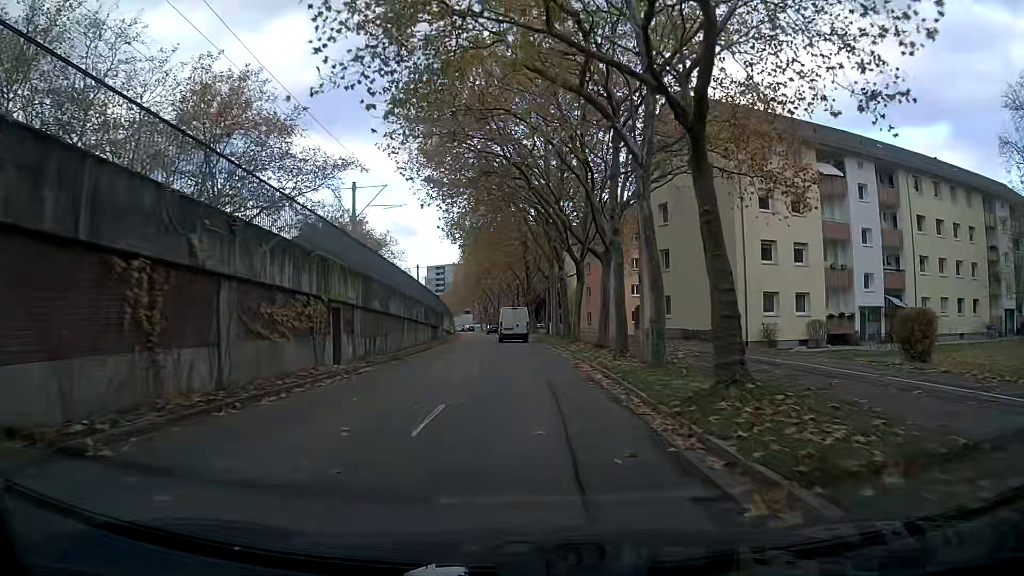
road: tertiary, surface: asphalt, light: Day
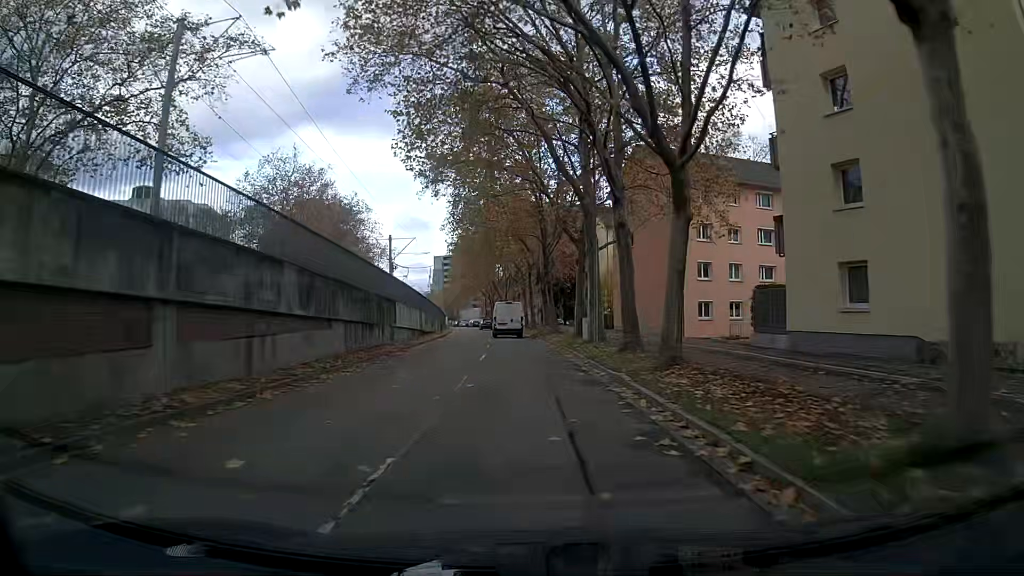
(-0.1, +23.0) m; -1°
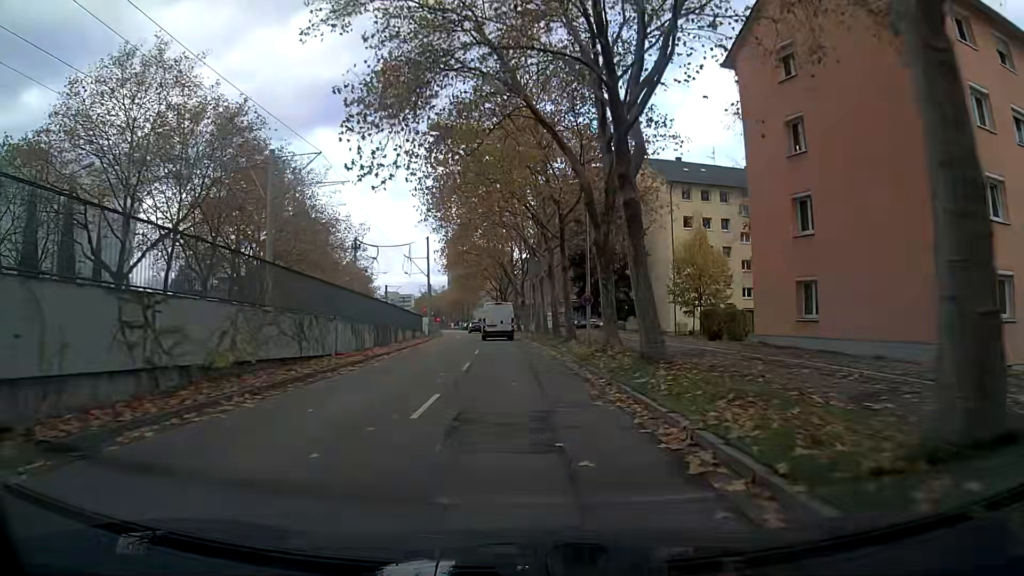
(-0.6, +30.9) m; -2°
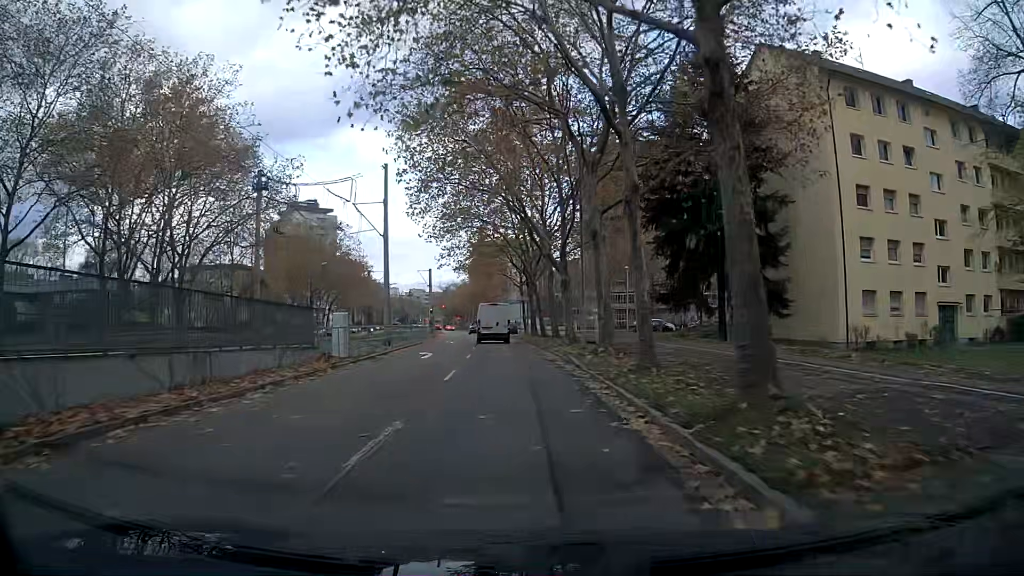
(-1.1, +30.3) m; -3°
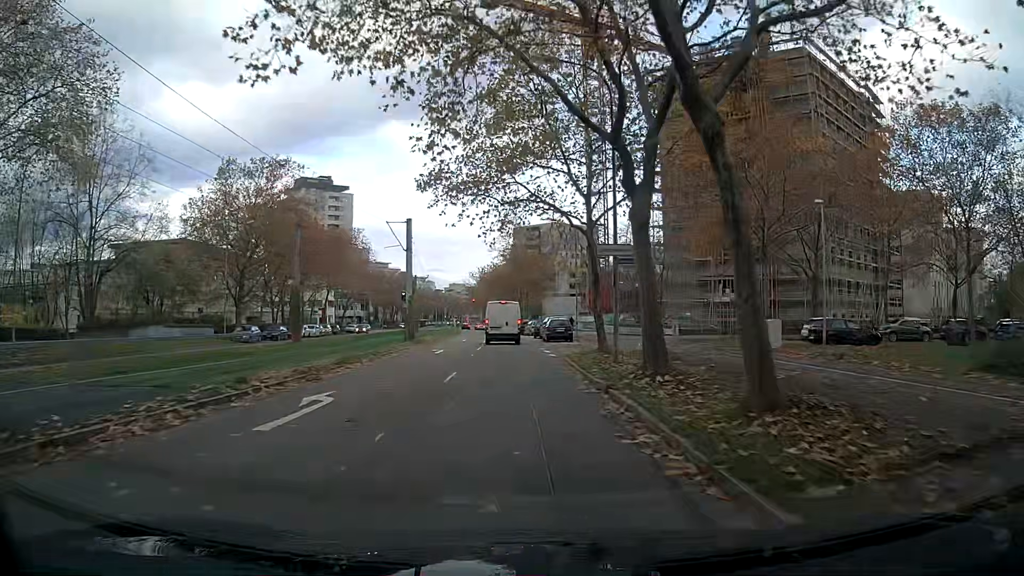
(-1.3, +36.5) m; -4°
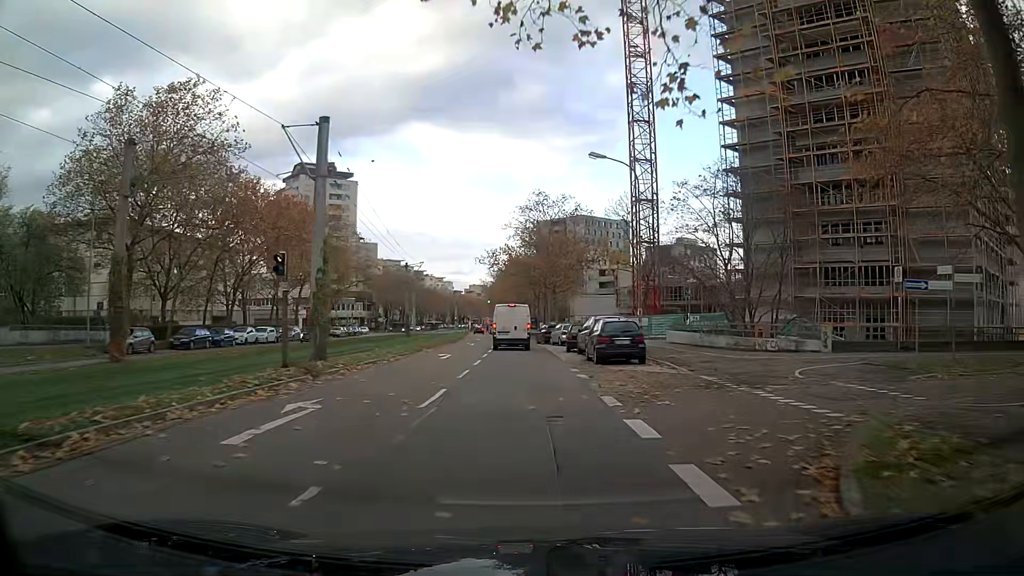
(-0.4, +21.3) m; -2°
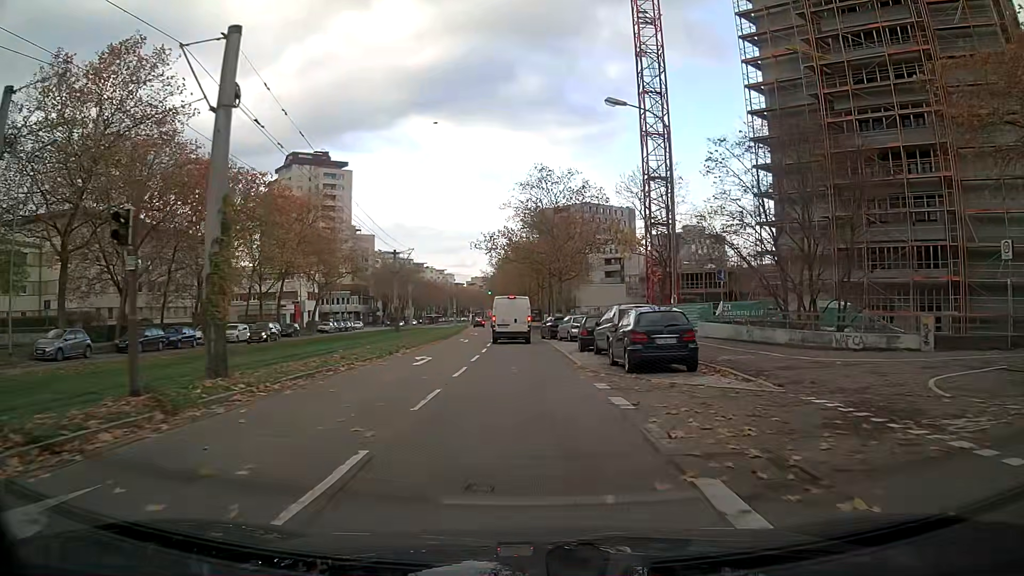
(0.0, +6.9) m; 0°
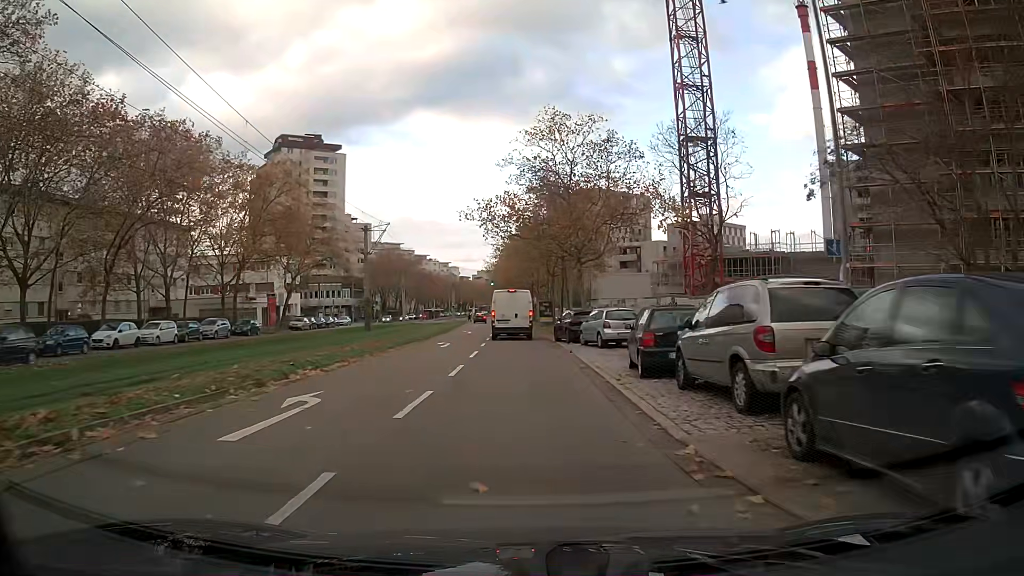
(-0.1, +13.2) m; -1°
(0, +10) (0, +20) (-1, +30) (-1, +40) (-2, +50) (-2, +60) (-3, +70) (-4, +80) (-4, +90) (-5, +100) m
